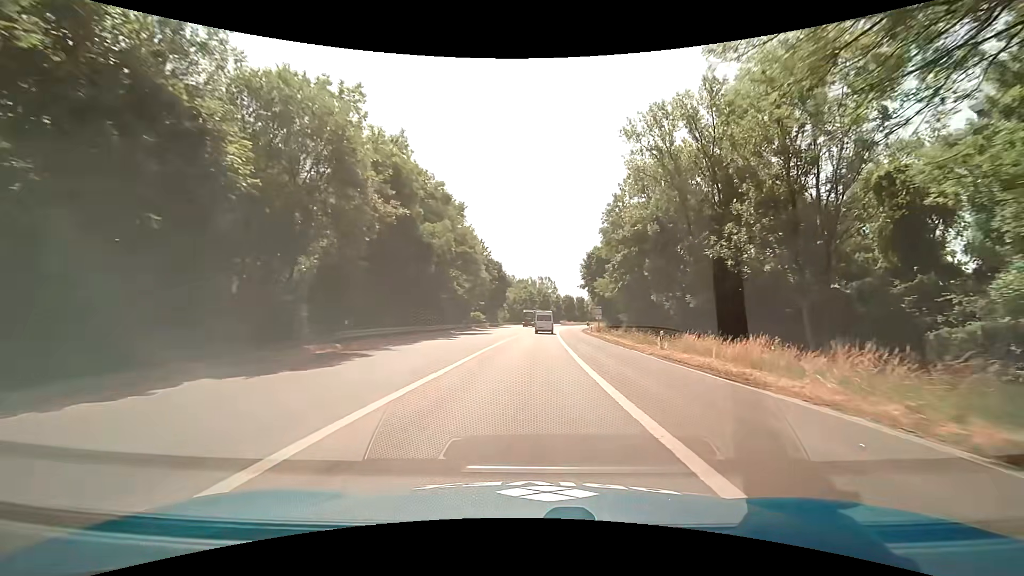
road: trunk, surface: asphalt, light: Day
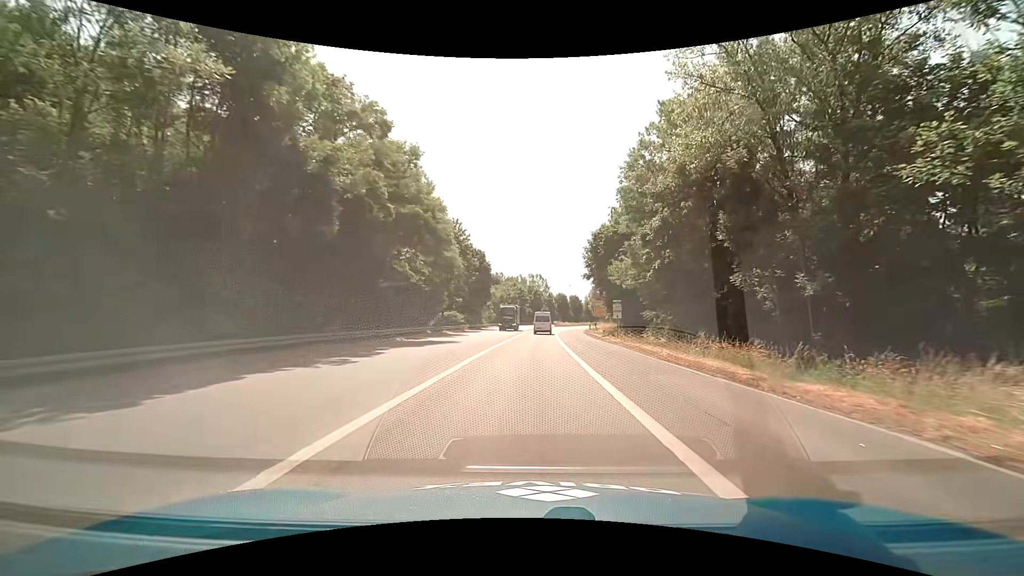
(+0.2, +18.4) m; +1°
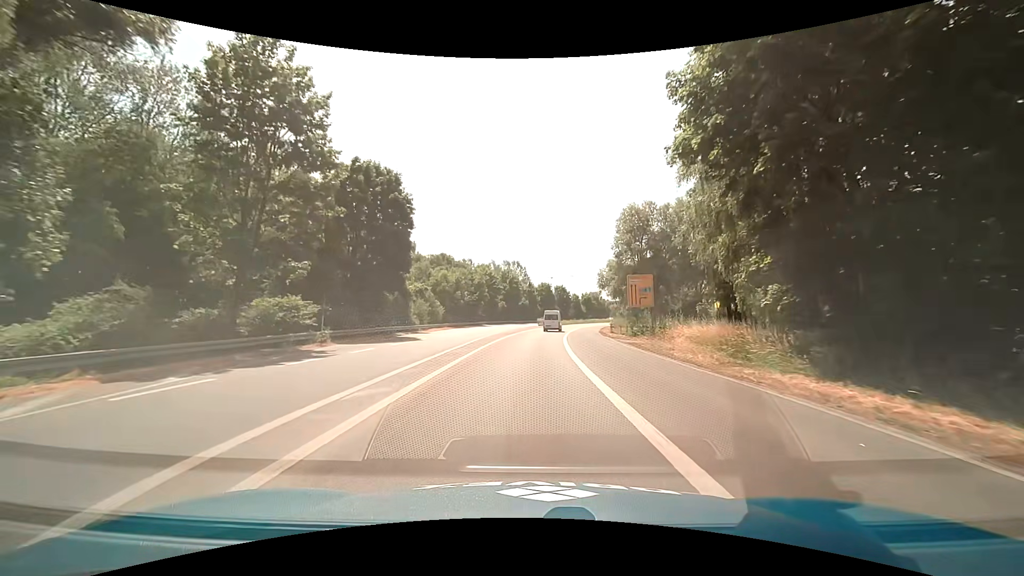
(+0.9, +46.0) m; +3°
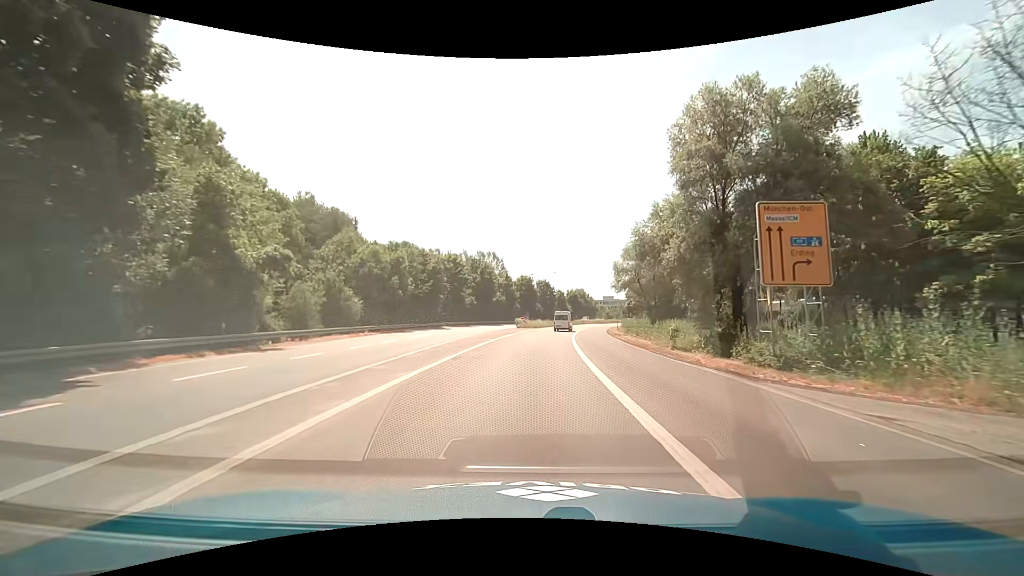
(+0.4, +27.5) m; +2°
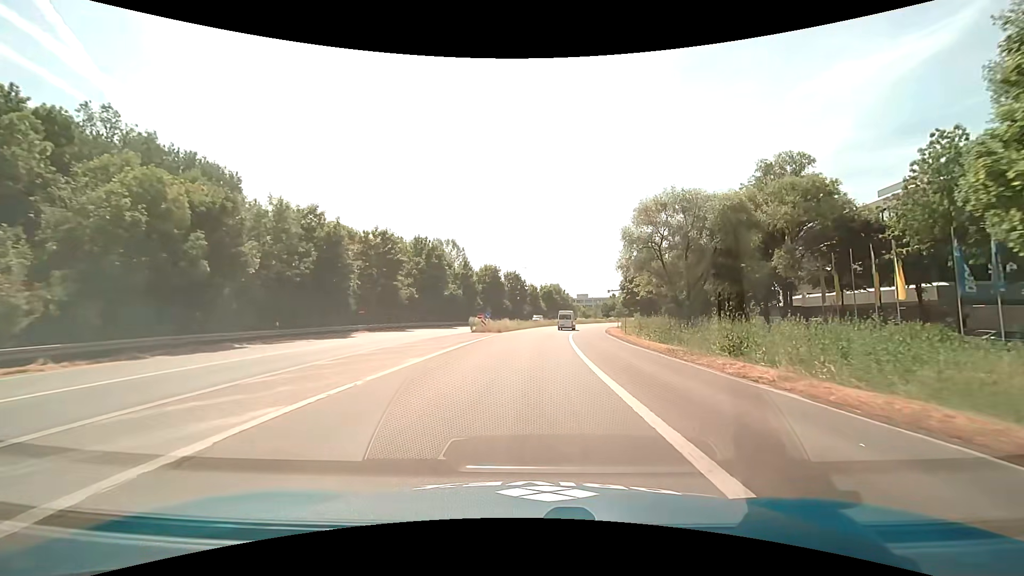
(+0.9, +27.4) m; +3°
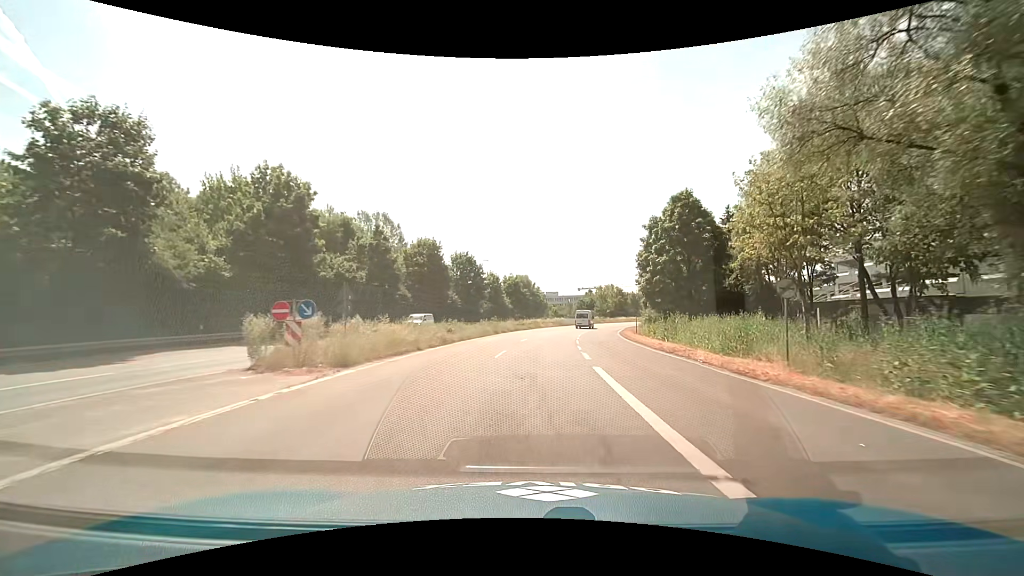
(+1.4, +36.5) m; +4°
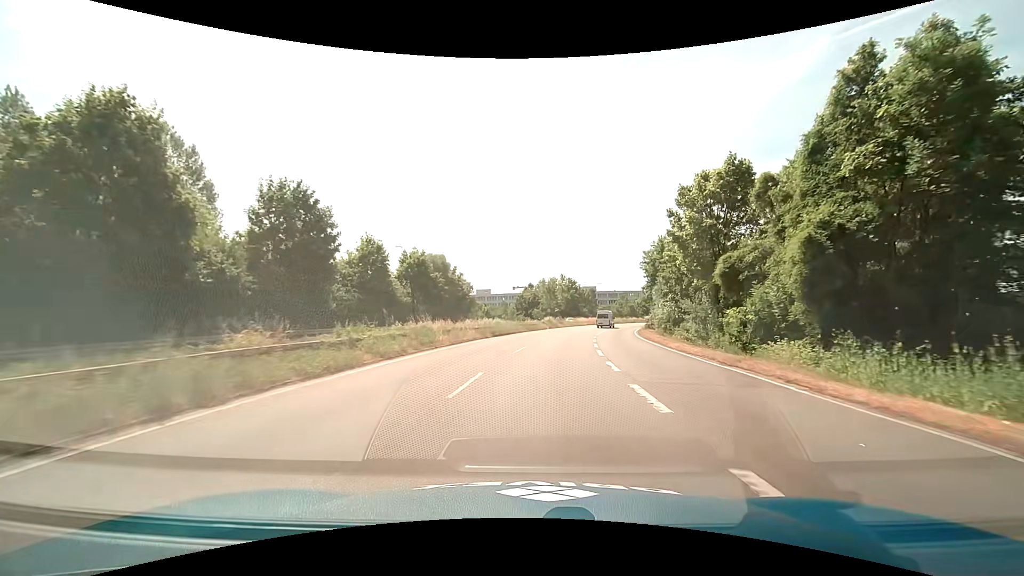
(+2.6, +45.5) m; +8°
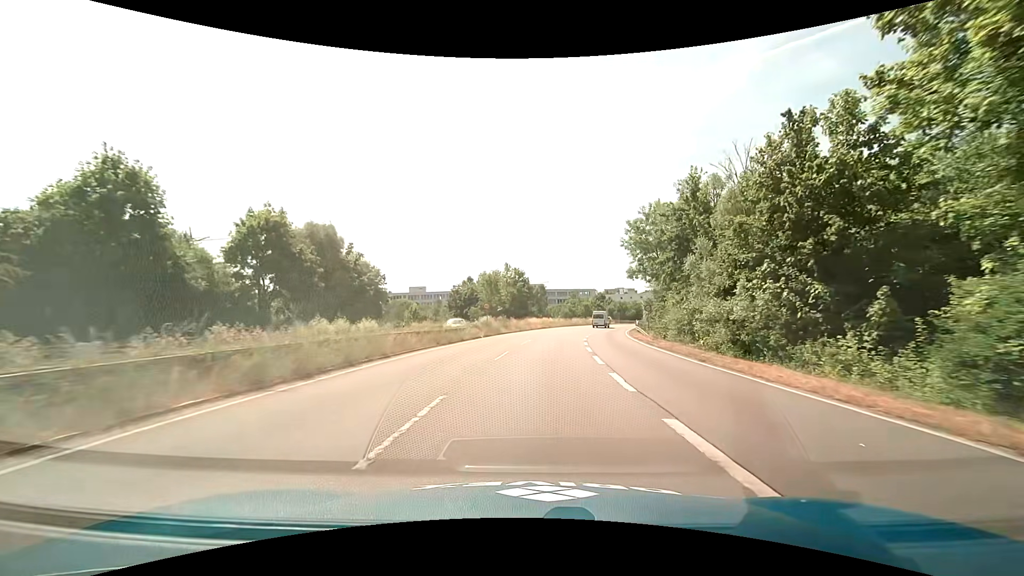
(+1.6, +27.3) m; +6°
